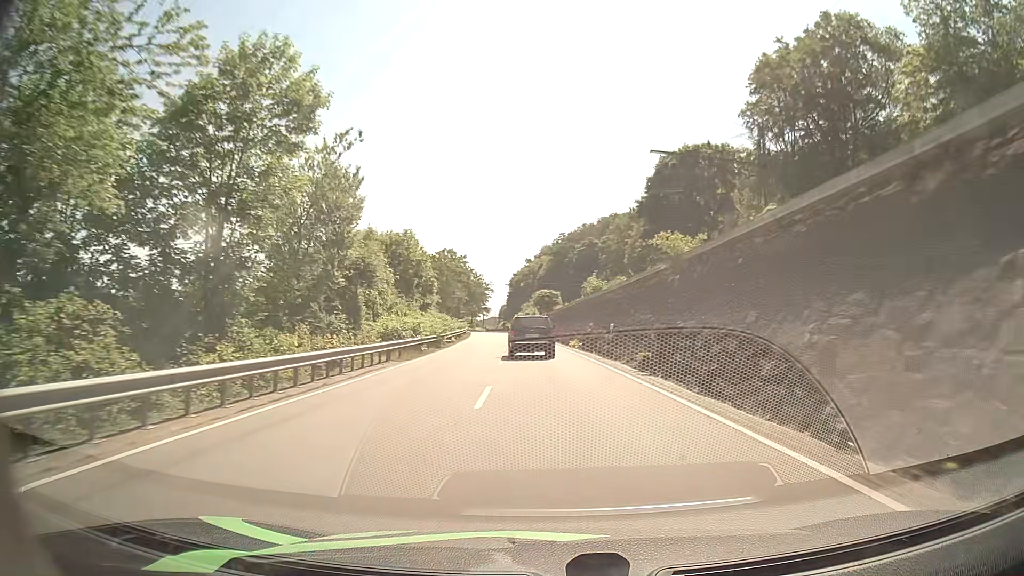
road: primary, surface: asphalt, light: Day
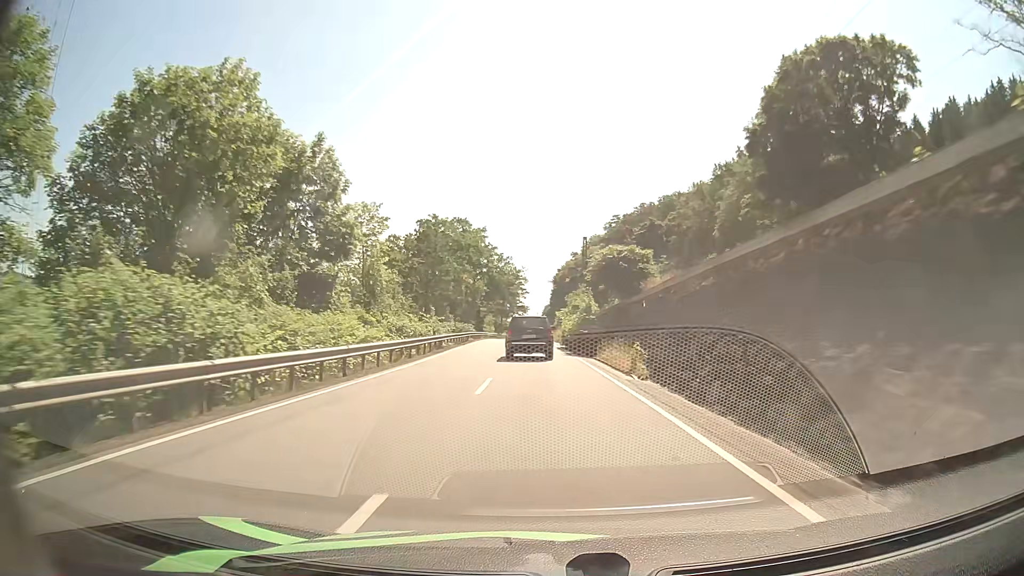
(-1.1, +45.7) m; -4°
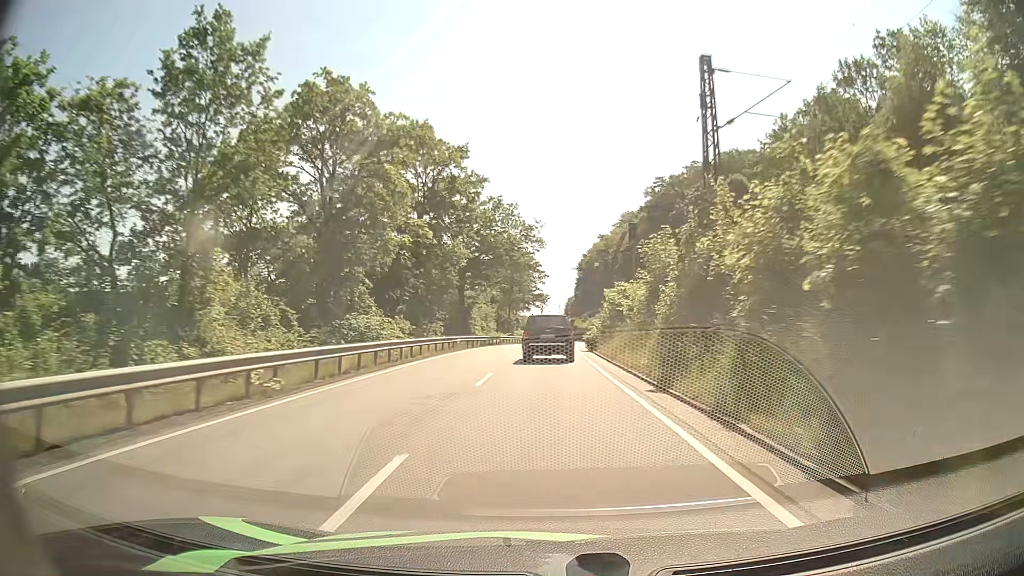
(-1.0, +46.3) m; -2°
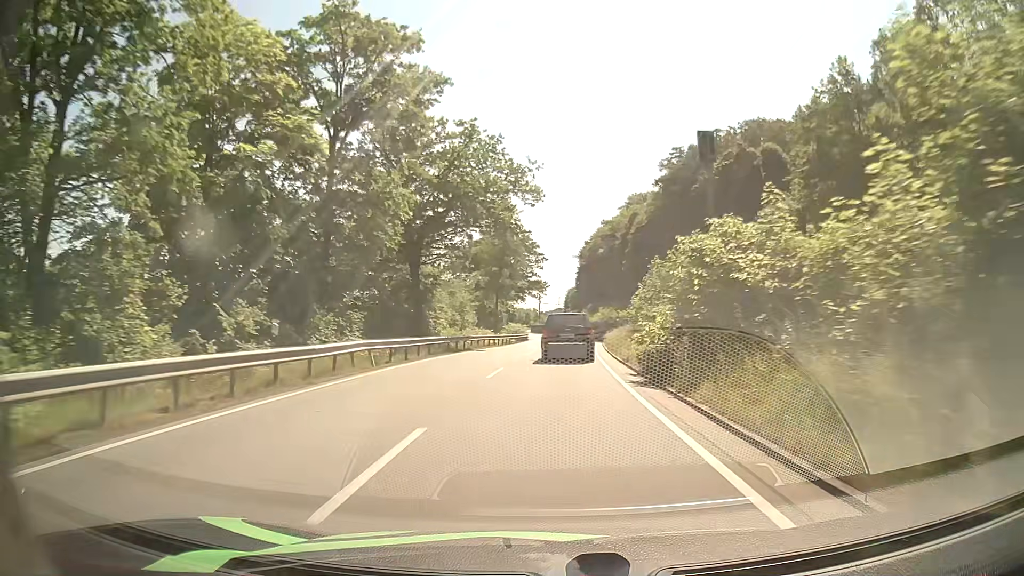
(-0.1, +22.3) m; 0°
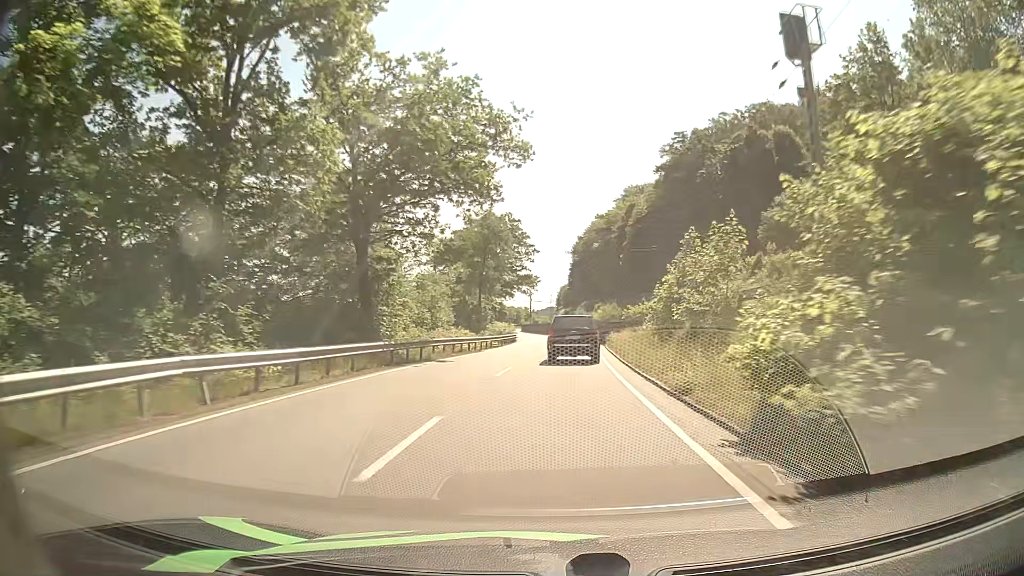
(+0.1, +10.6) m; +1°
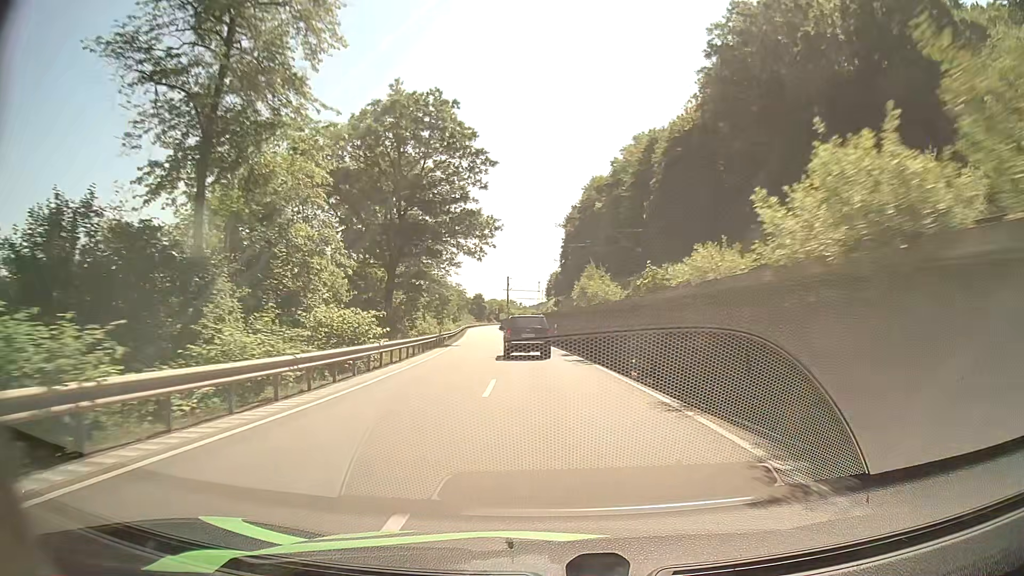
(+1.8, +52.6) m; +1°
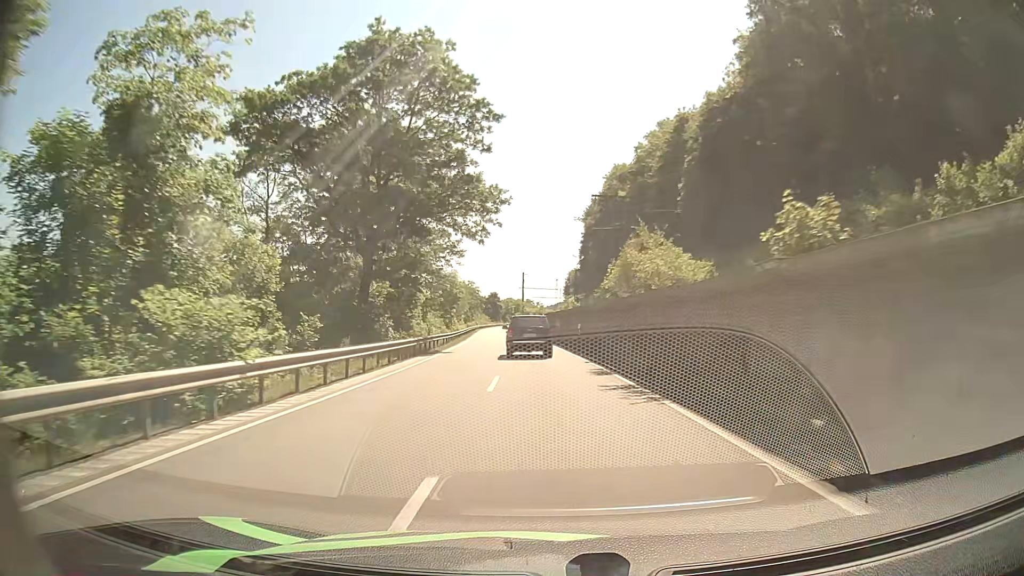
(-0.2, +10.9) m; -1°
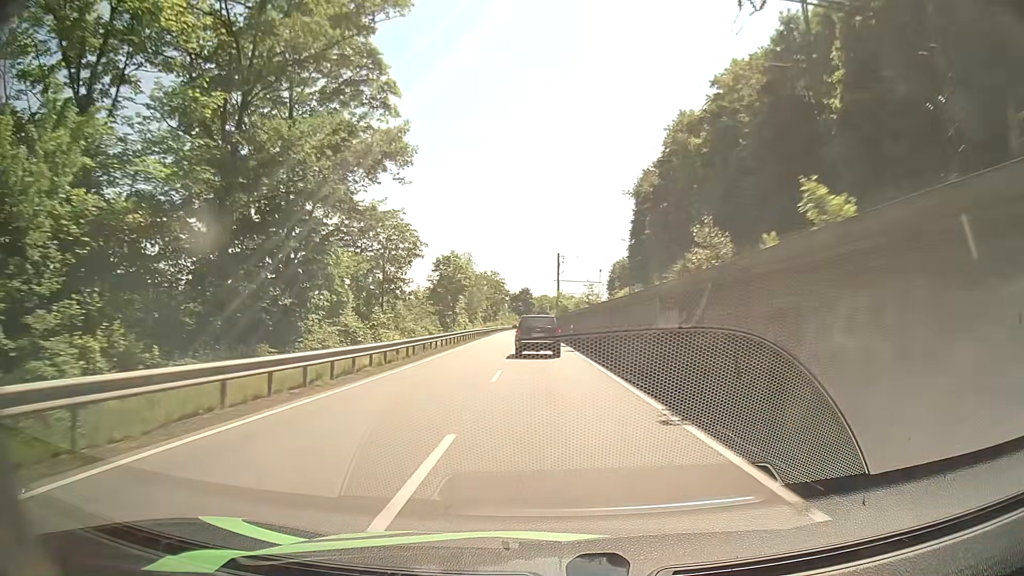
(-1.1, +33.7) m; -3°
(0, +10) (0, +20) (0, +30) (0, +40) (-1, +50) (-1, +60) (-1, +70) (-1, +80) (-2, +90) (-2, +100) m
